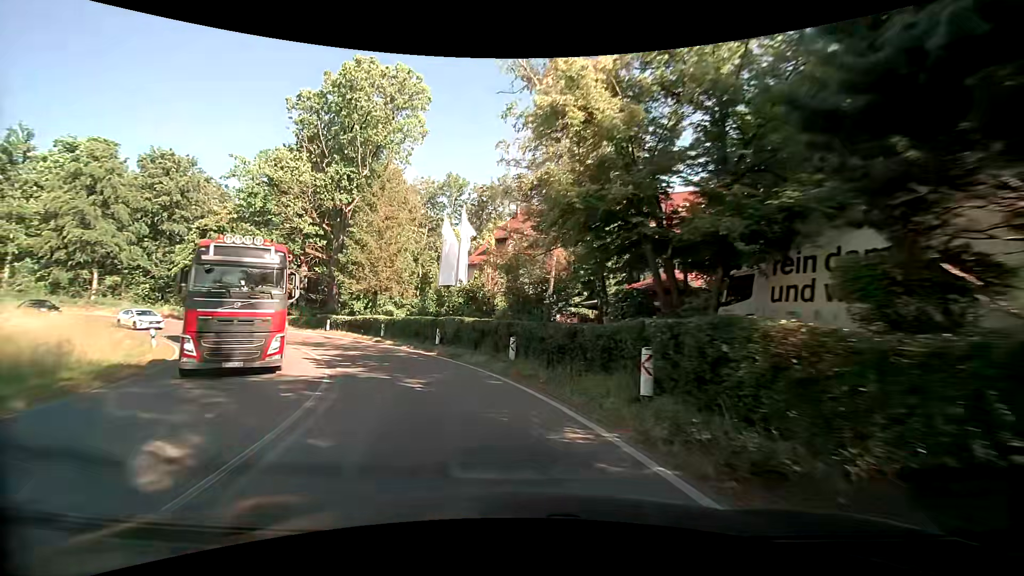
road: secondary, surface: asphalt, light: Day
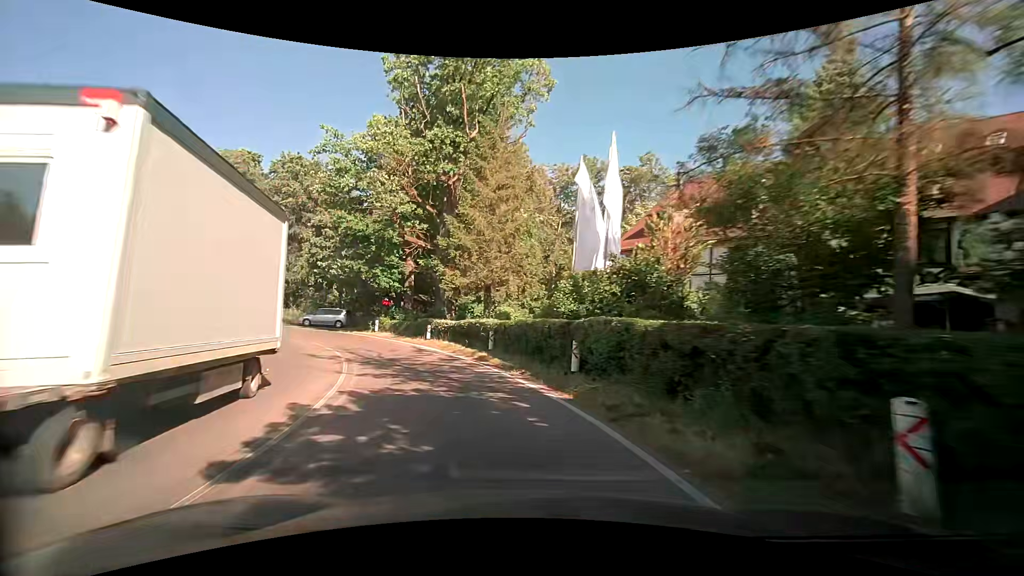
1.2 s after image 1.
(-1.5, +11.1) m; -16°
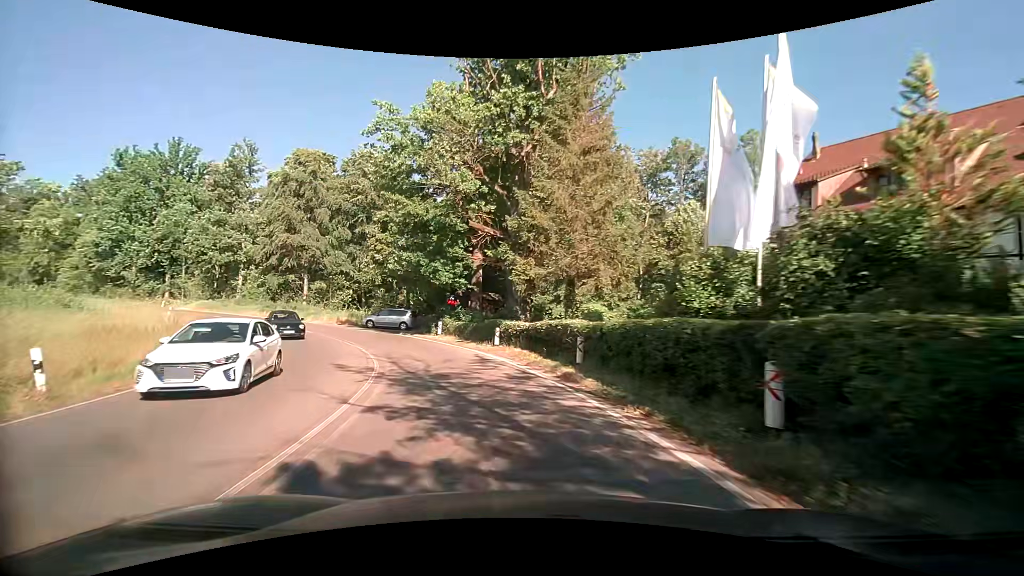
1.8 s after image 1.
(-0.4, +5.7) m; -9°
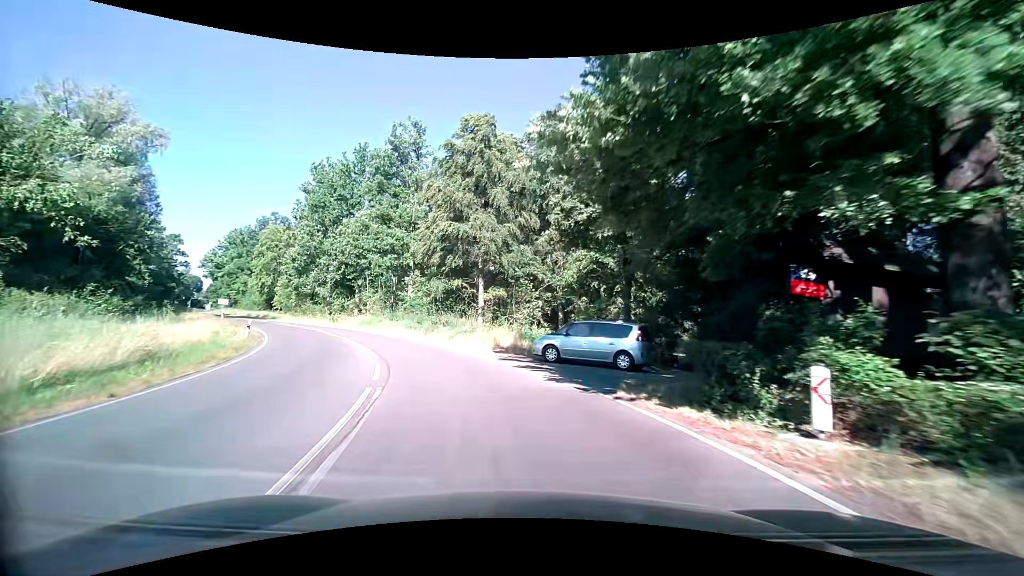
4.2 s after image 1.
(-5.2, +22.8) m; -25°
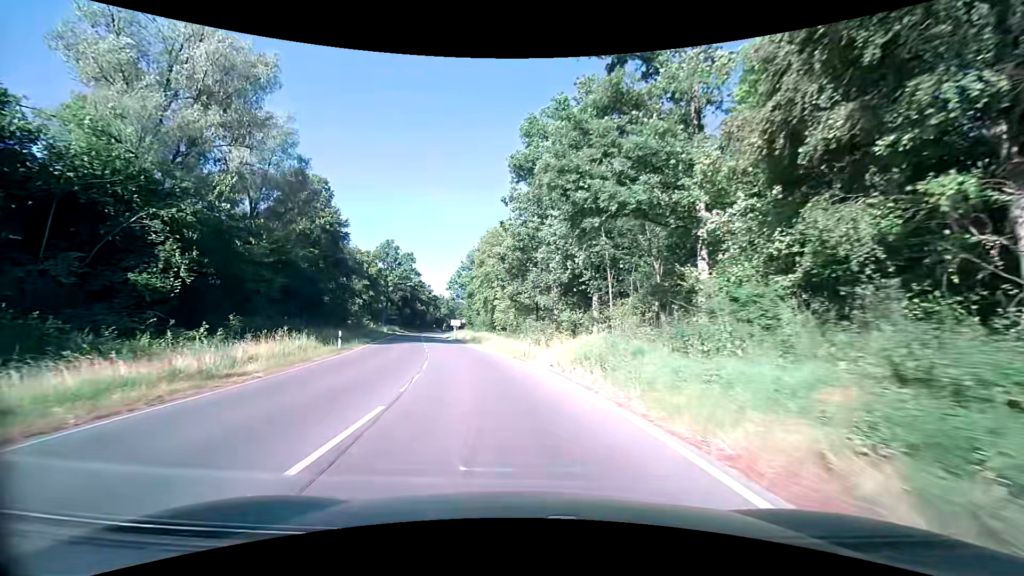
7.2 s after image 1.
(-7.6, +31.0) m; -27°
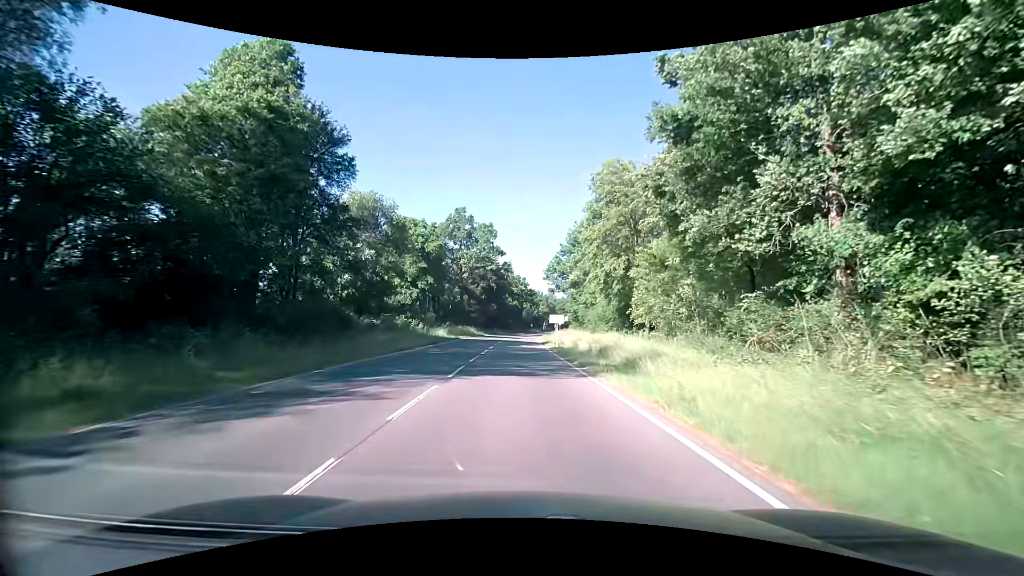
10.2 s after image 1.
(-4.8, +33.6) m; -12°
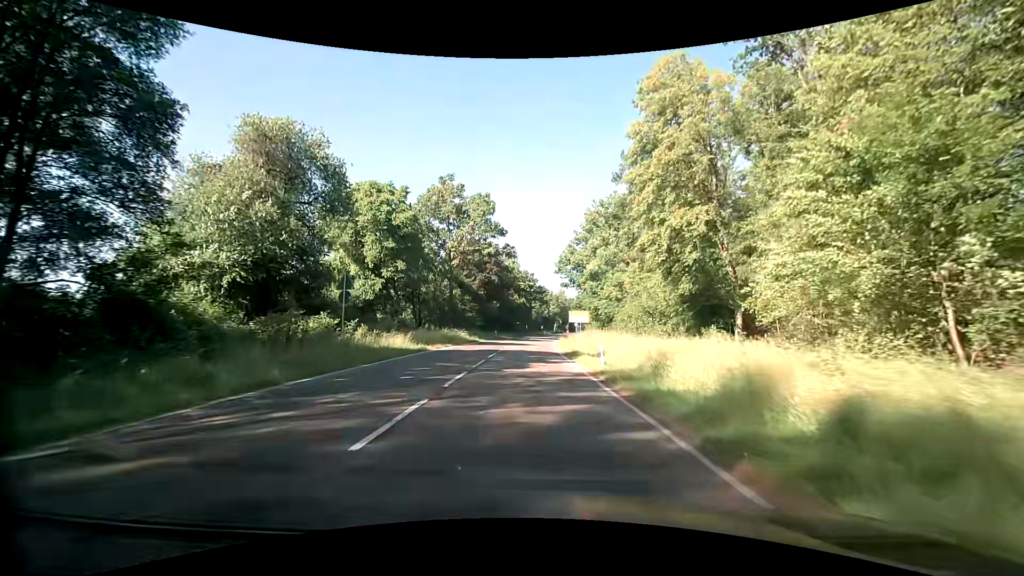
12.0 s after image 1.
(-0.3, +19.8) m; -2°
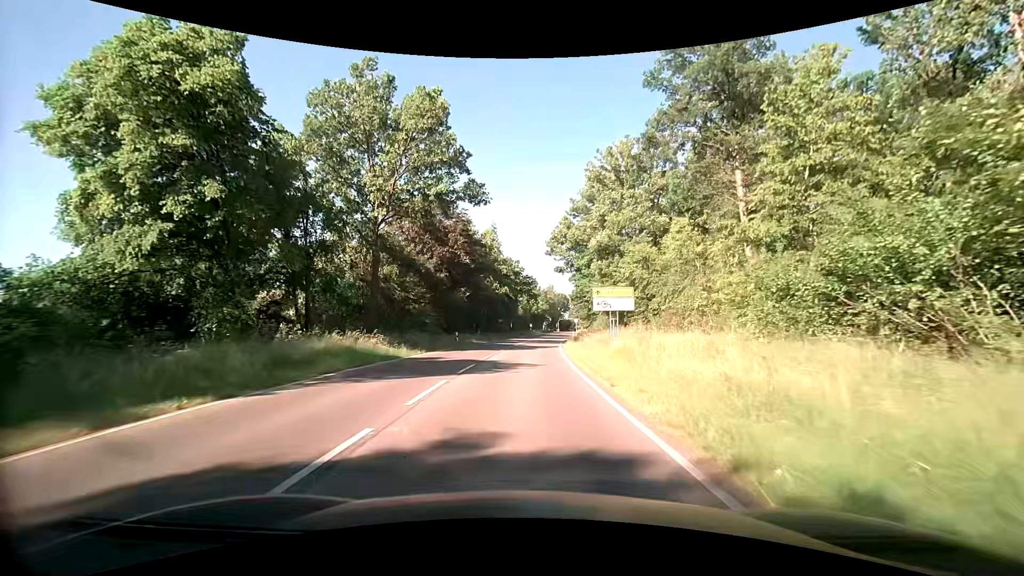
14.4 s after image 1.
(+0.4, +27.1) m; +2°
(0, +10) (0, +20) (+1, +30) (+1, +40) (+2, +50) (+2, +60) (+3, +70) (+4, +80) (+5, +90) (+6, +100) m
